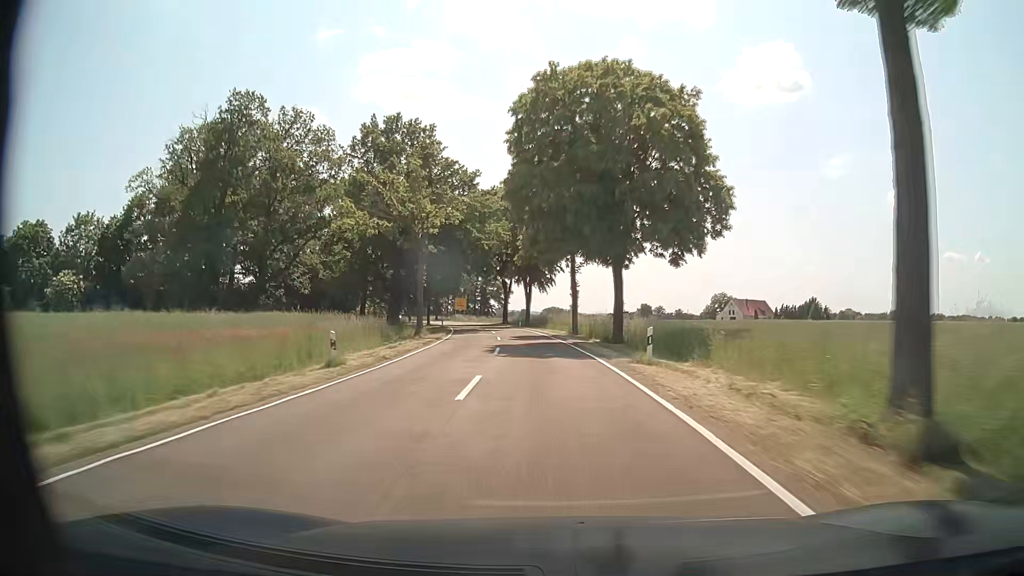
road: tertiary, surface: asphalt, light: Day
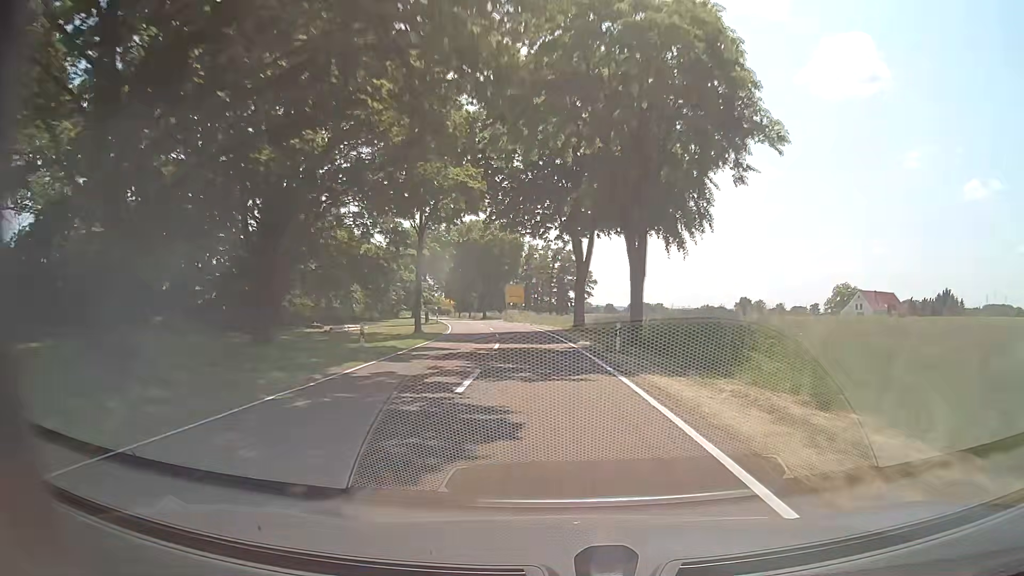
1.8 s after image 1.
(-2.9, +46.4) m; -7°
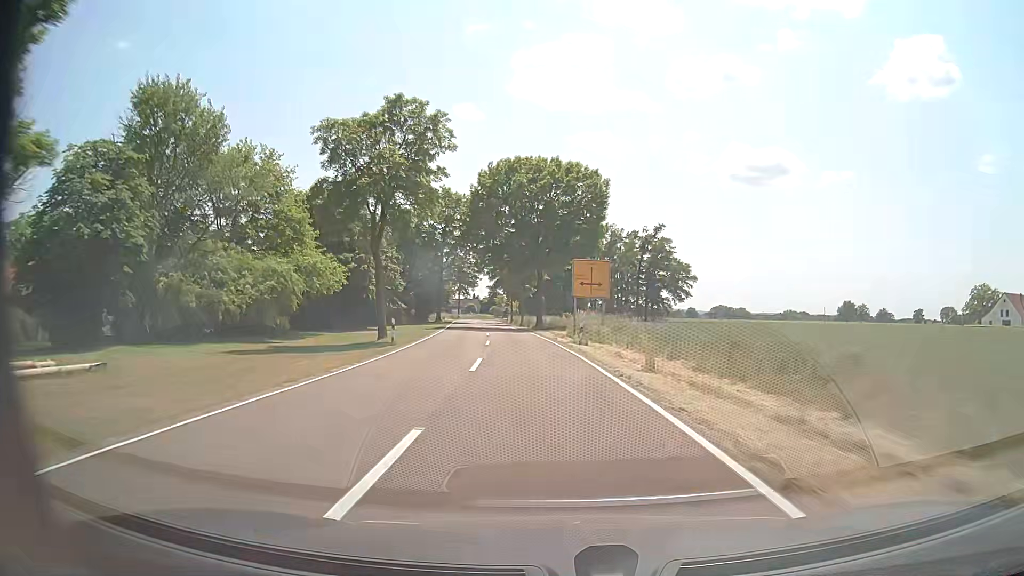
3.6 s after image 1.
(-2.5, +42.6) m; -7°
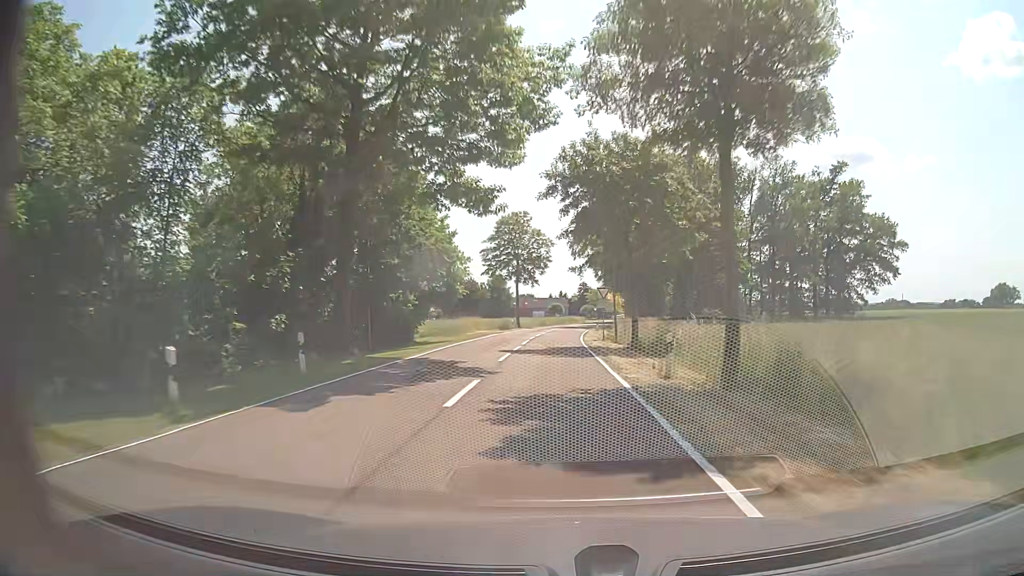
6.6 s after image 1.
(-5.6, +63.9) m; -8°
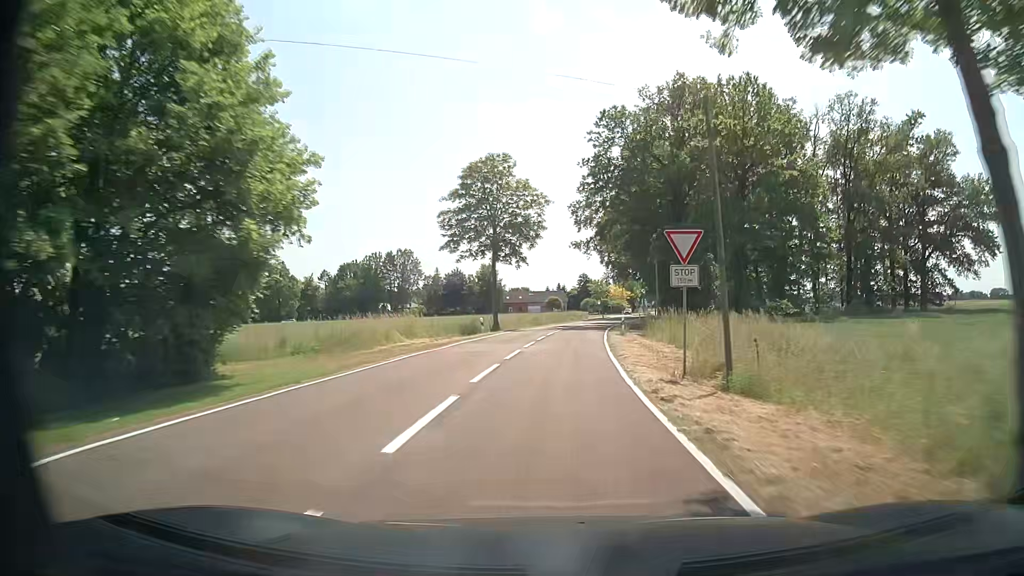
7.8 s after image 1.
(-0.2, +25.7) m; 0°
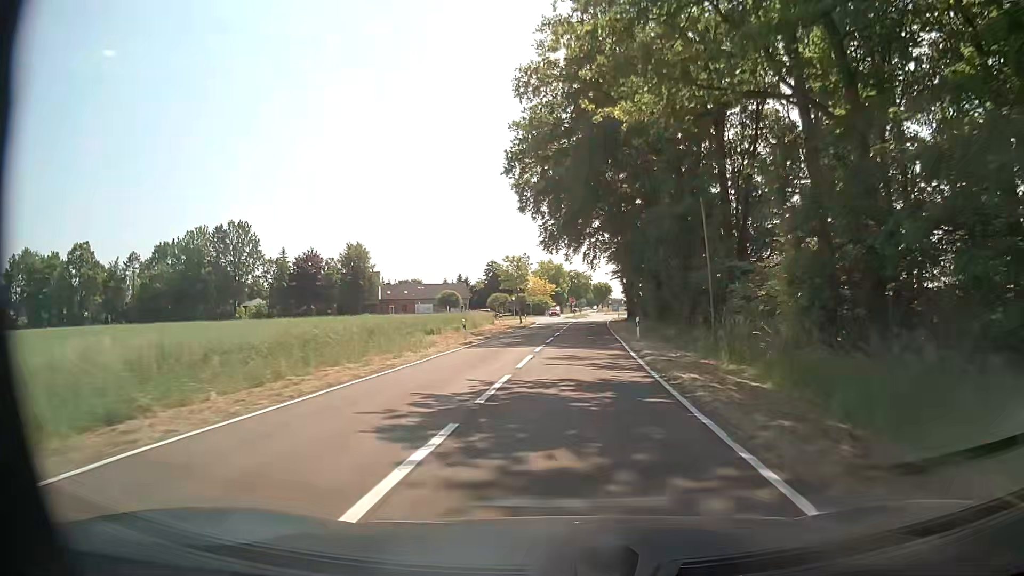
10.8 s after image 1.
(+3.0, +61.4) m; +7°
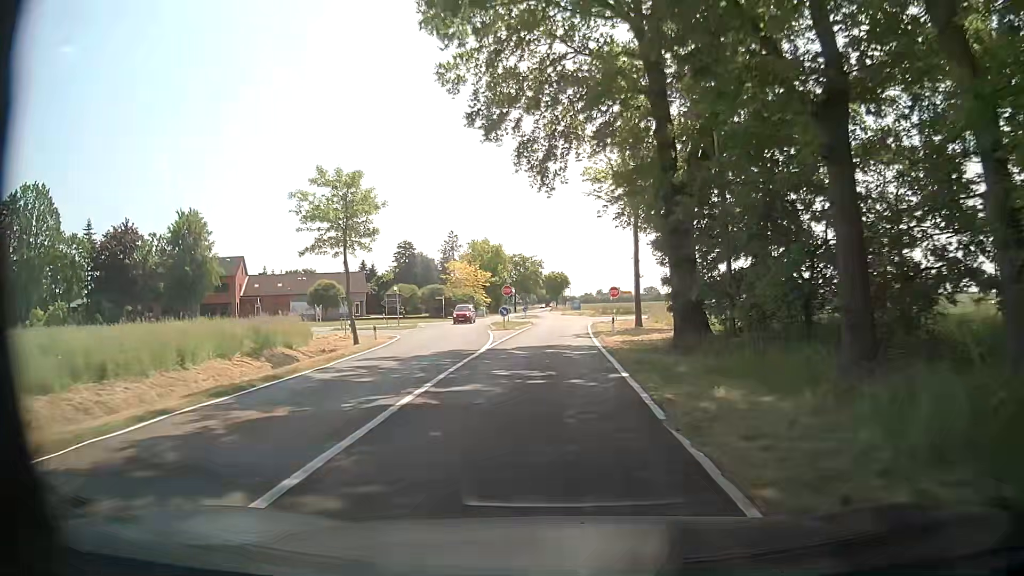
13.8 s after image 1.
(+2.5, +51.1) m; +4°
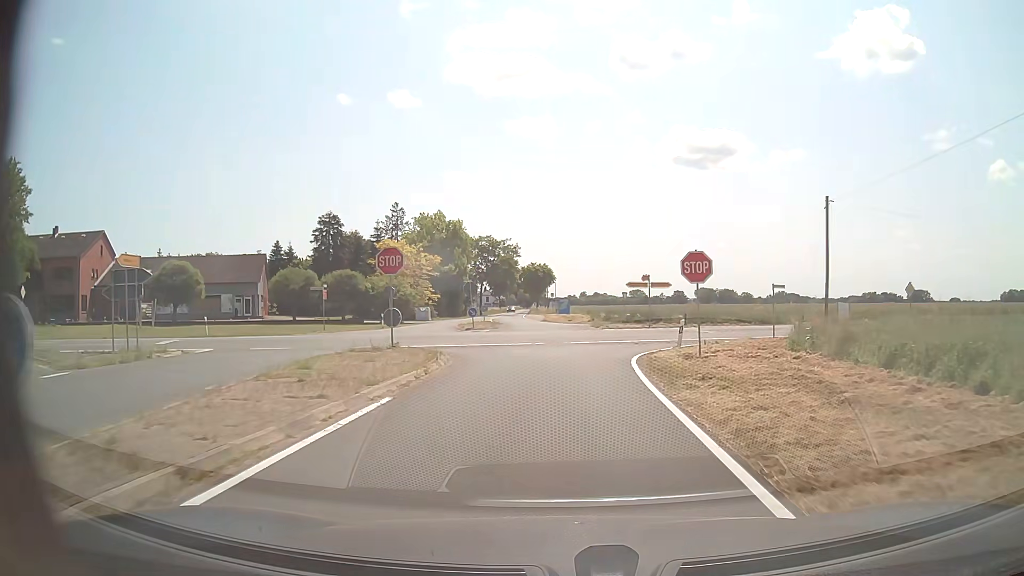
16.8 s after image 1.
(+0.3, +37.1) m; +2°
(0, +10) (0, +20) (+1, +30) (+1, +40) (0, +50) (-1, +60) (-3, +70) (-5, +80) (-6, +90) (-7, +99) m
